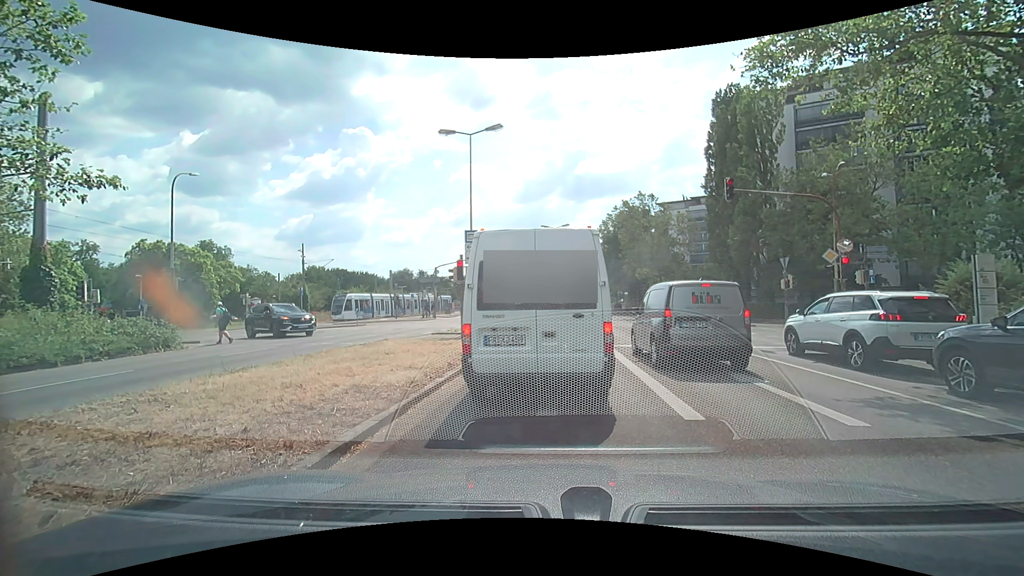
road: secondary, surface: asphalt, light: Day
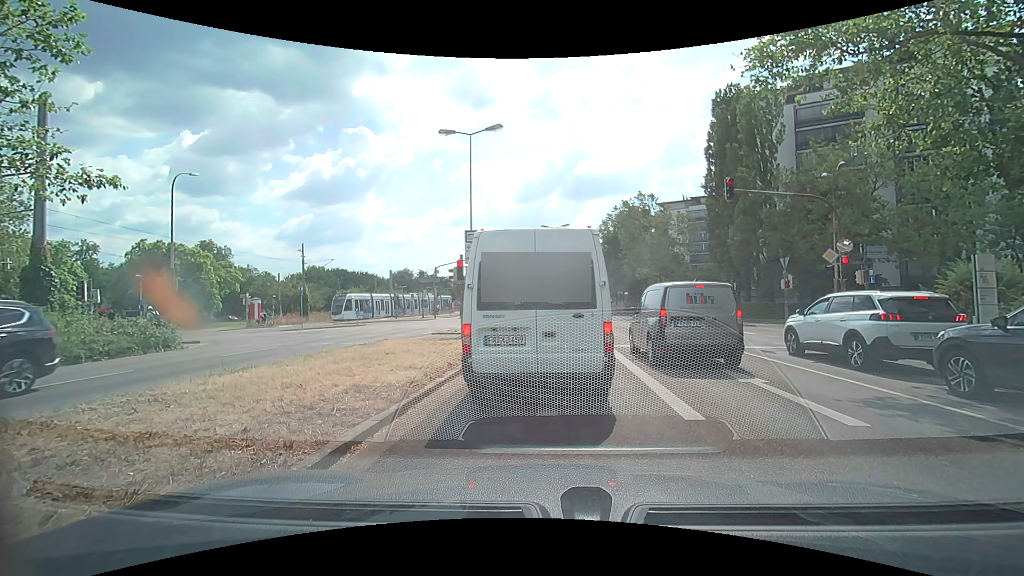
(0.0, 0.0) m; 0°
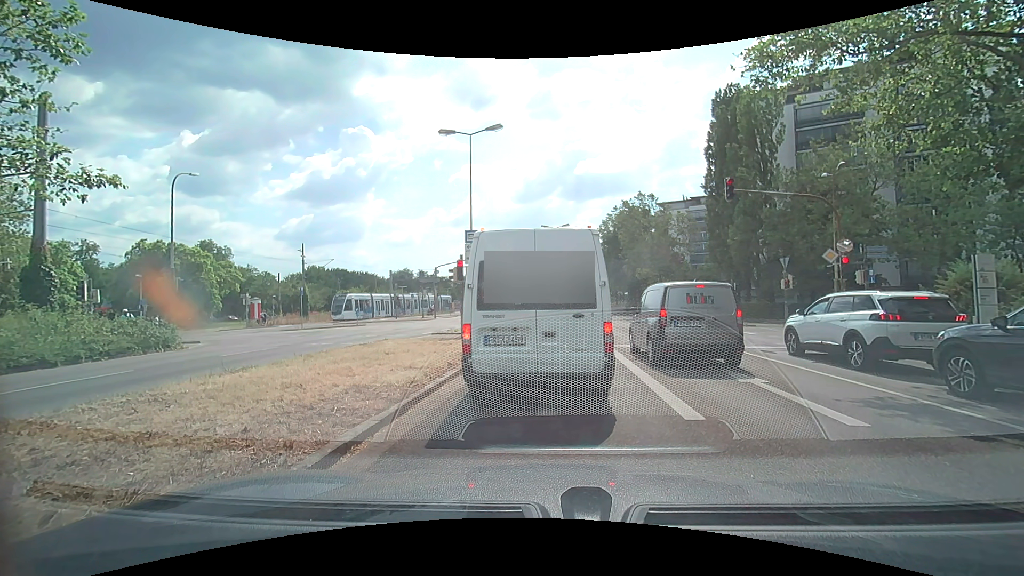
(0.0, 0.0) m; 0°
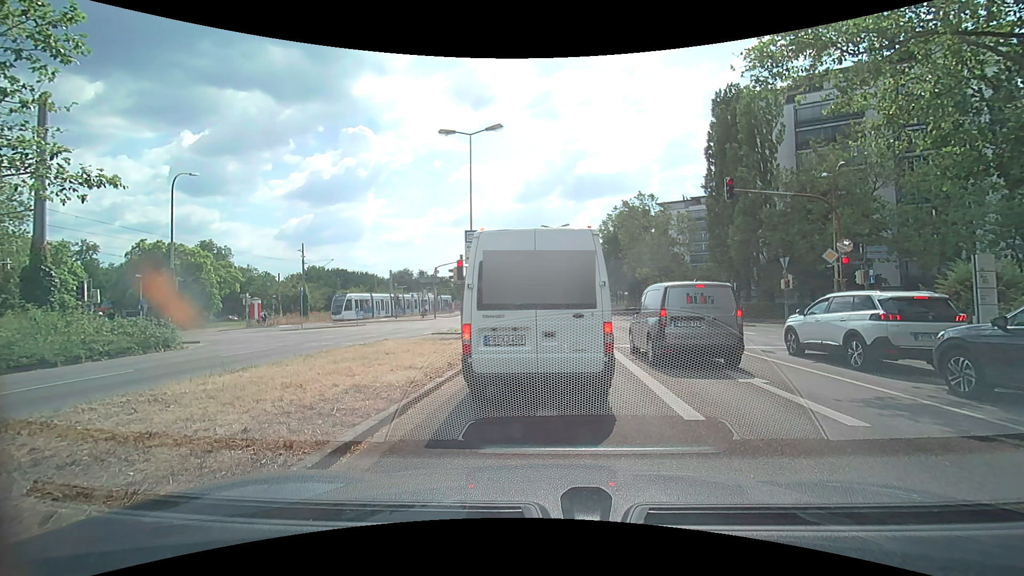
(0.0, 0.0) m; 0°
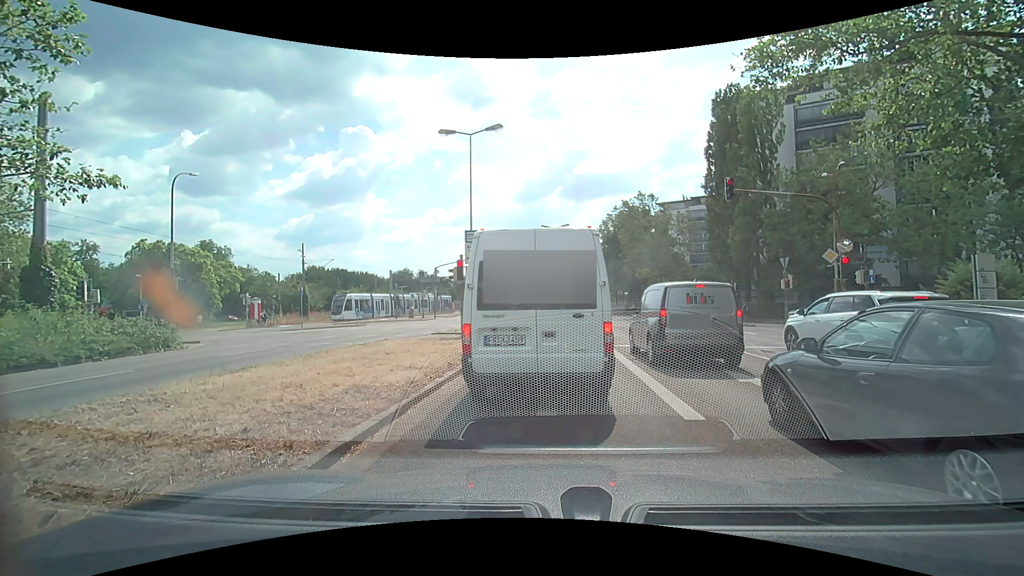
(0.0, 0.0) m; 0°
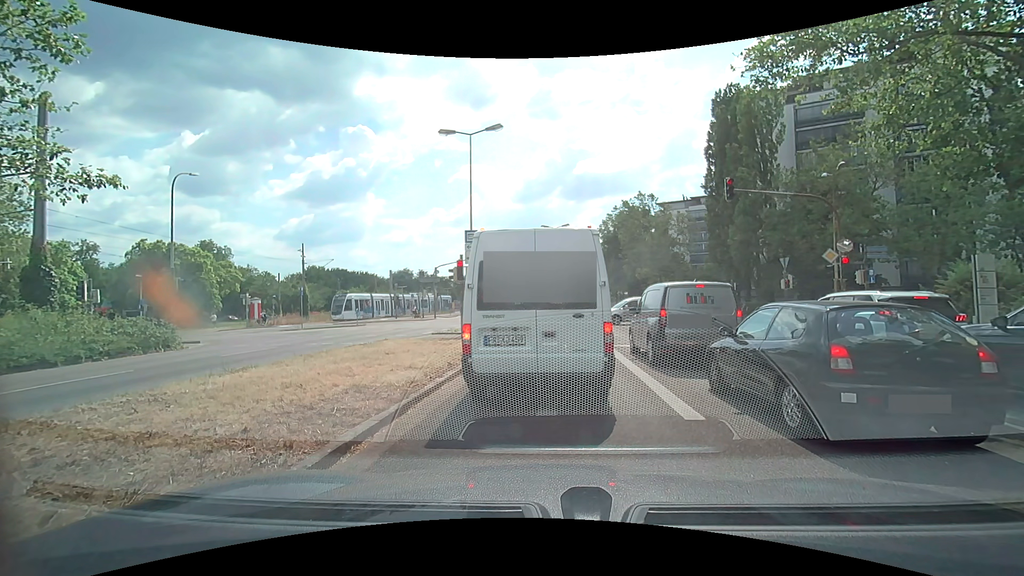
(0.0, 0.0) m; 0°
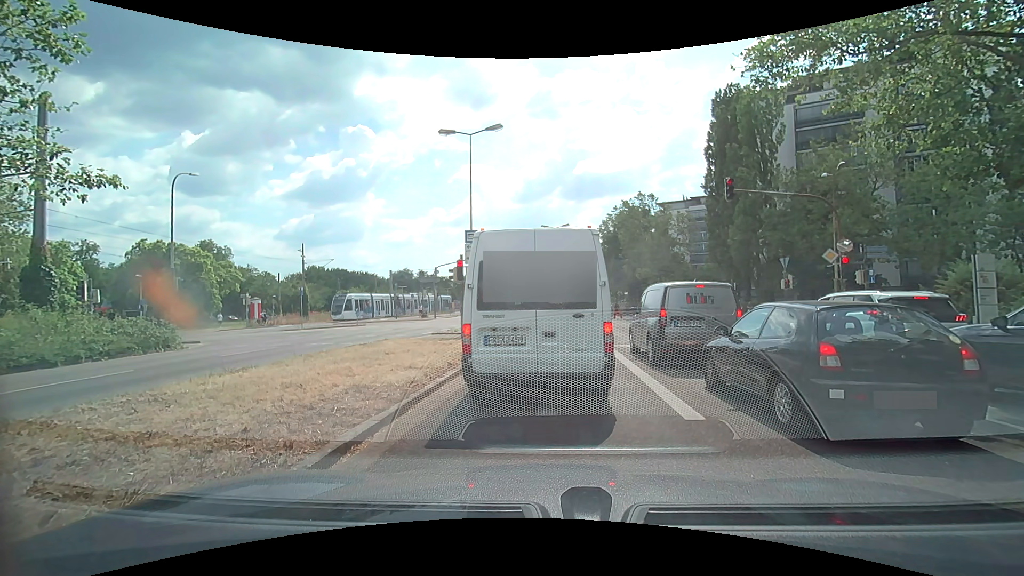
(0.0, 0.0) m; 0°
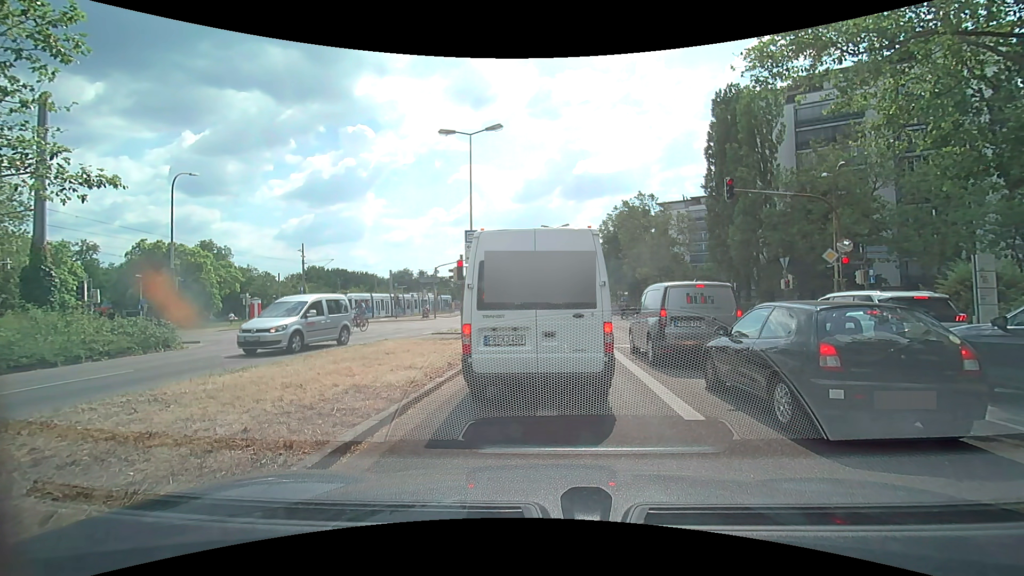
(0.0, 0.0) m; 0°
